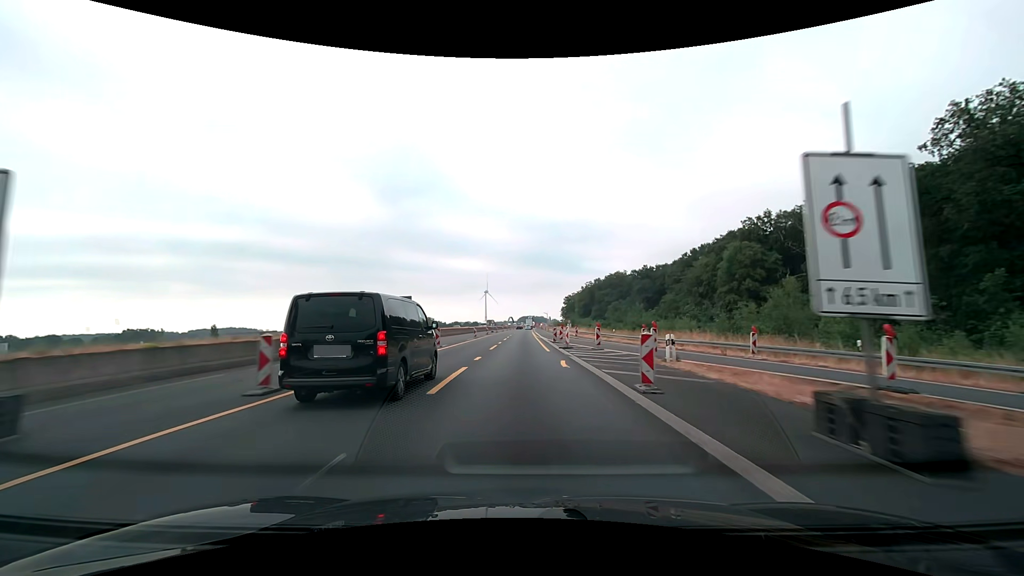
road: motorway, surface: asphalt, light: Day
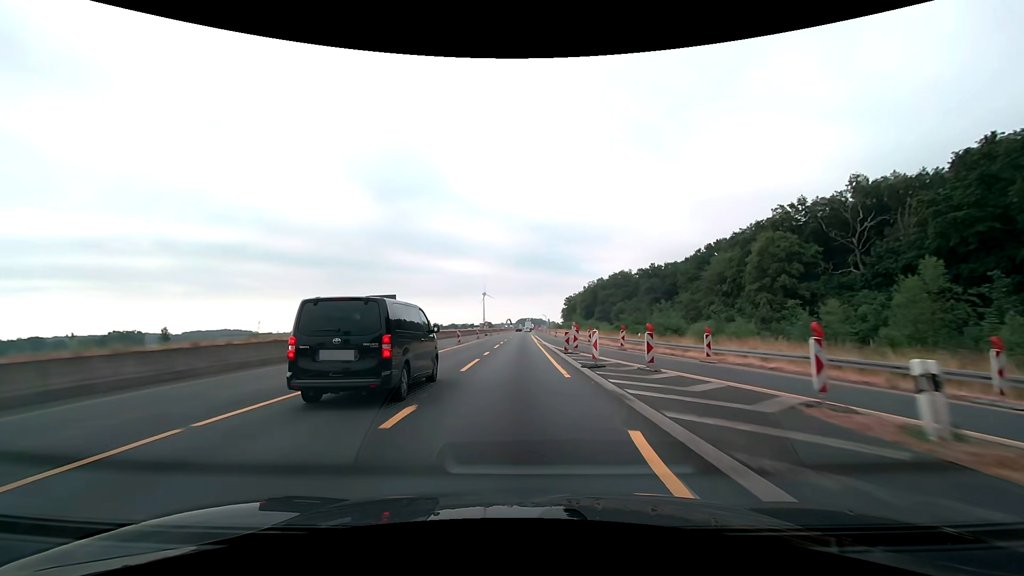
(0.0, +12.5) m; 0°
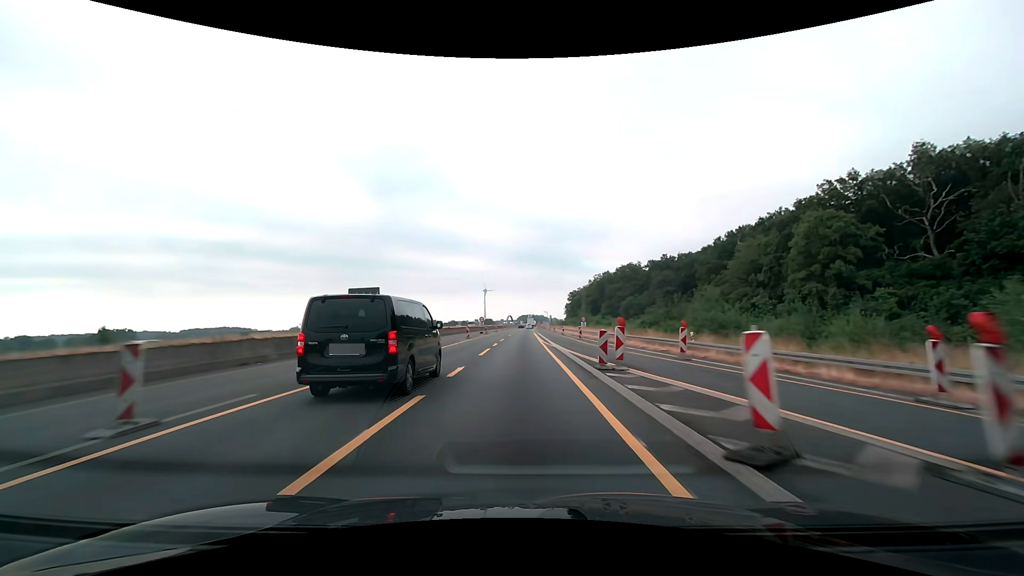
(0.0, +12.5) m; 0°
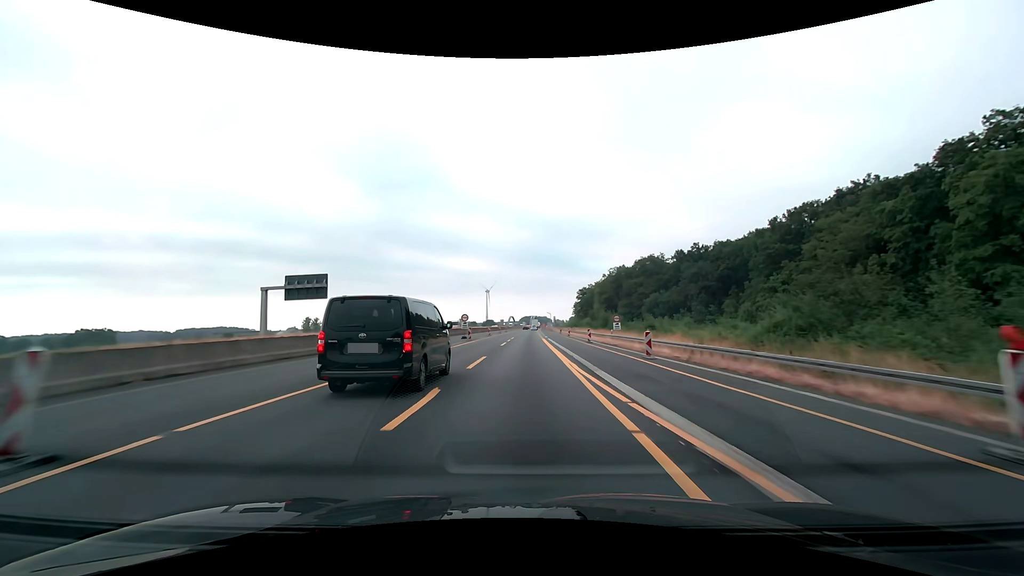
(-0.1, +25.0) m; -1°
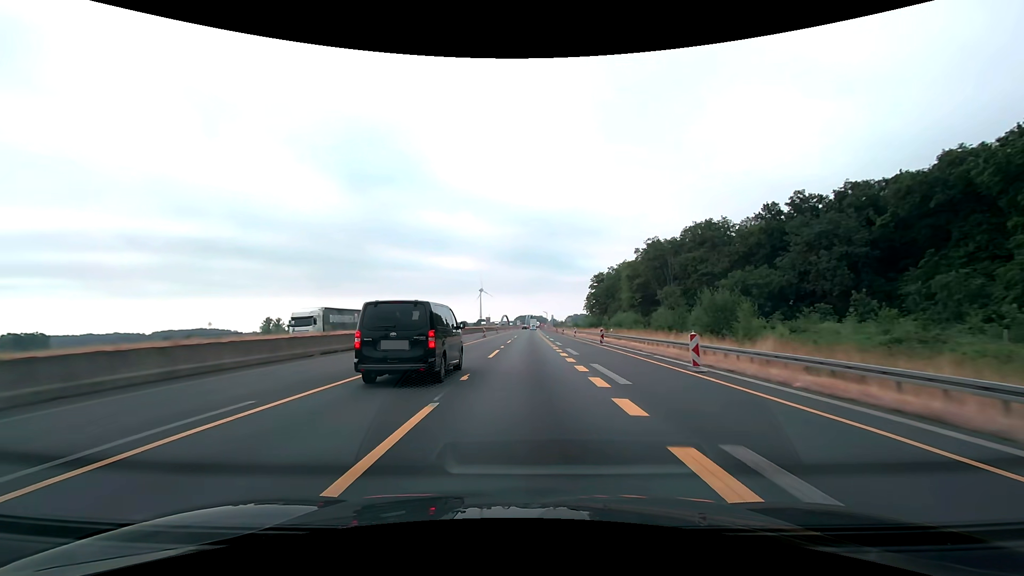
(+0.4, +49.9) m; +1°
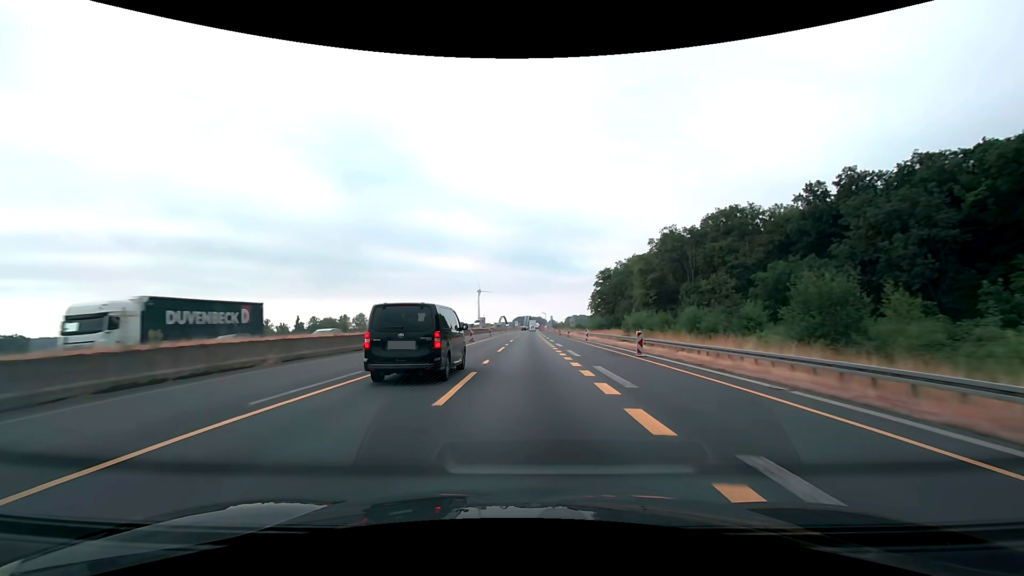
(0.0, +12.5) m; 0°
